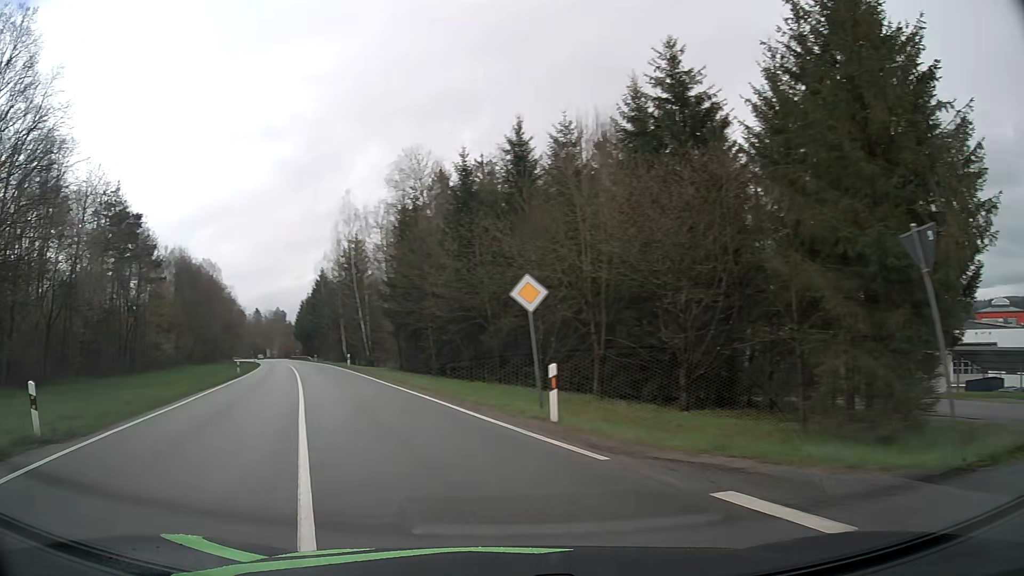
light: Day
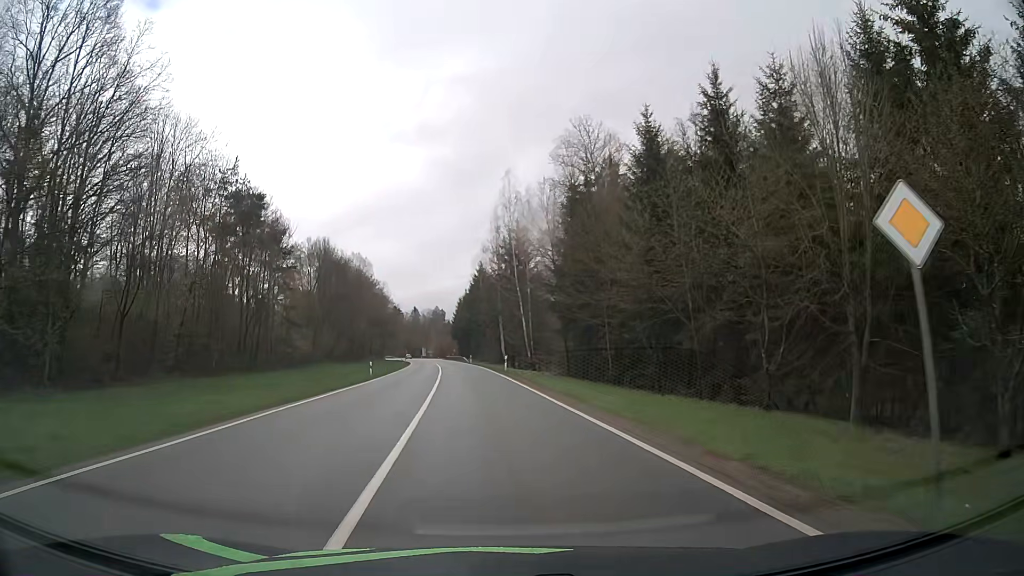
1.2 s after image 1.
(-1.5, +8.8) m; -15°
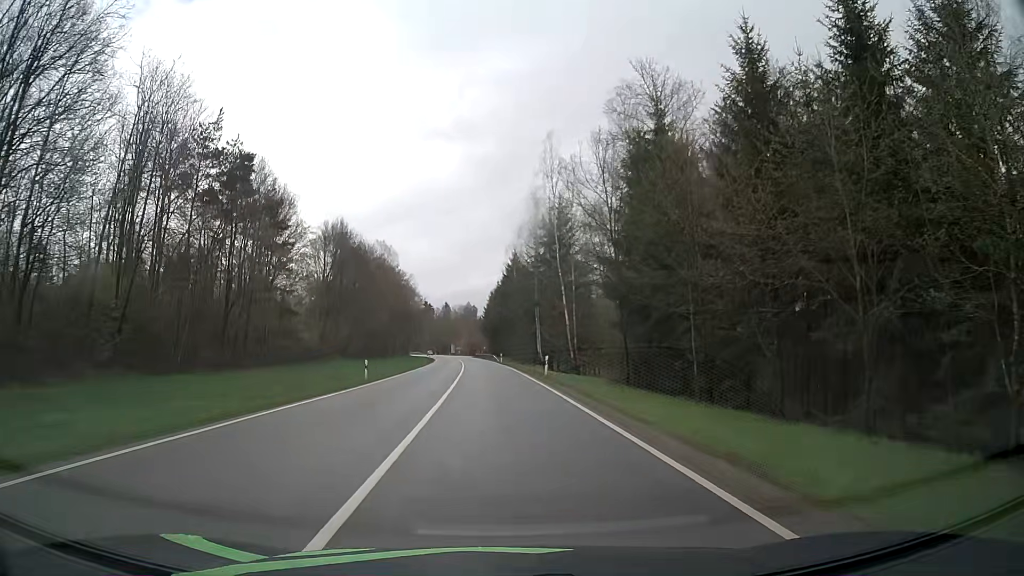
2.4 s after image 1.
(-0.5, +11.6) m; -4°
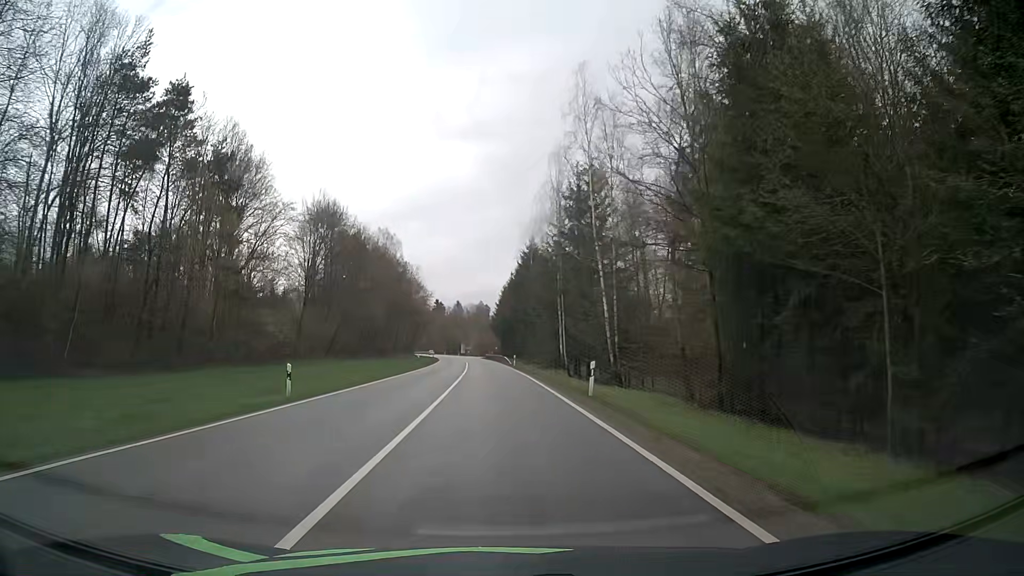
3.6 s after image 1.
(-0.1, +14.2) m; -1°
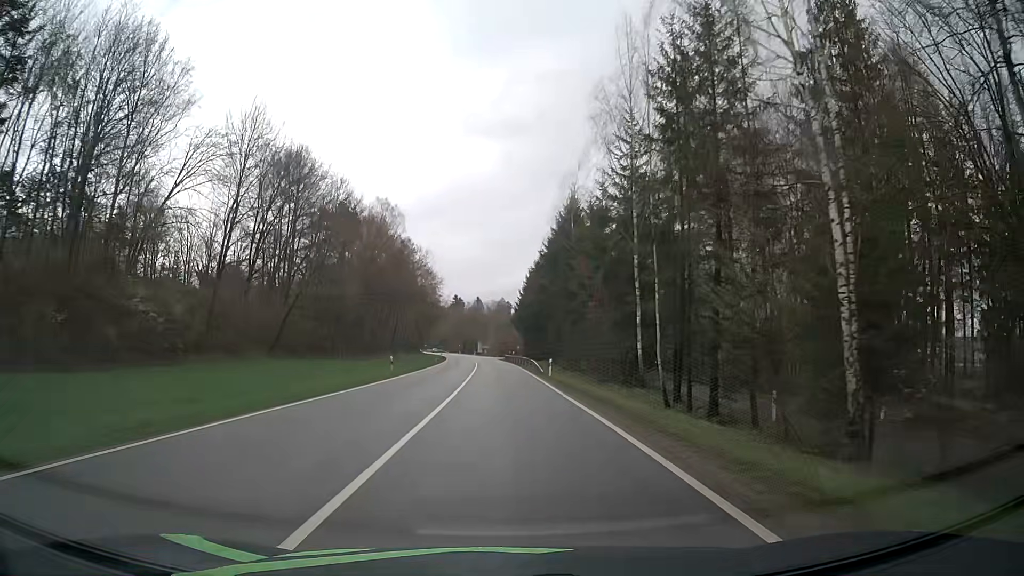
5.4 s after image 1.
(-0.4, +25.6) m; -1°
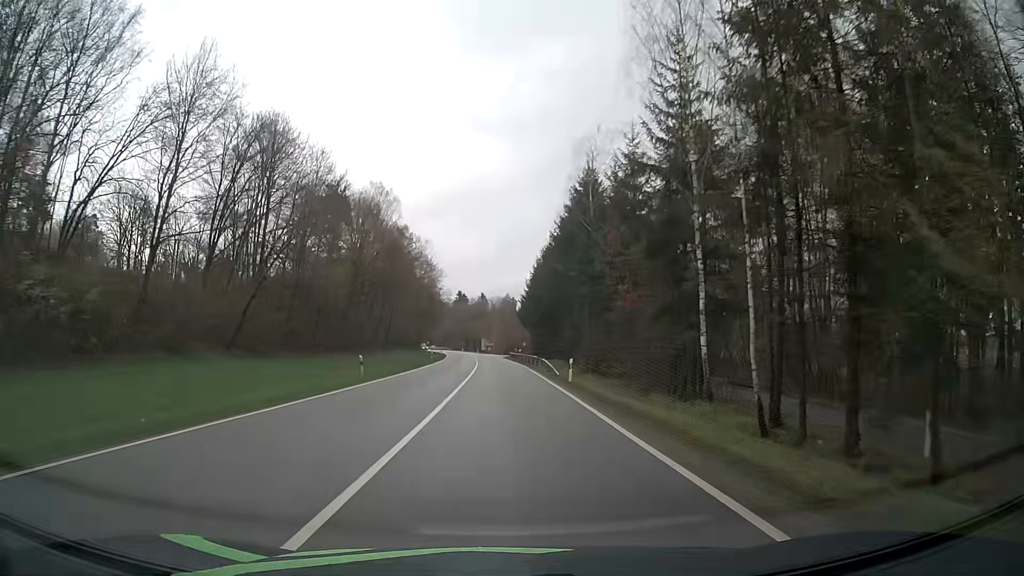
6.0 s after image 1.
(0.0, +9.5) m; 0°
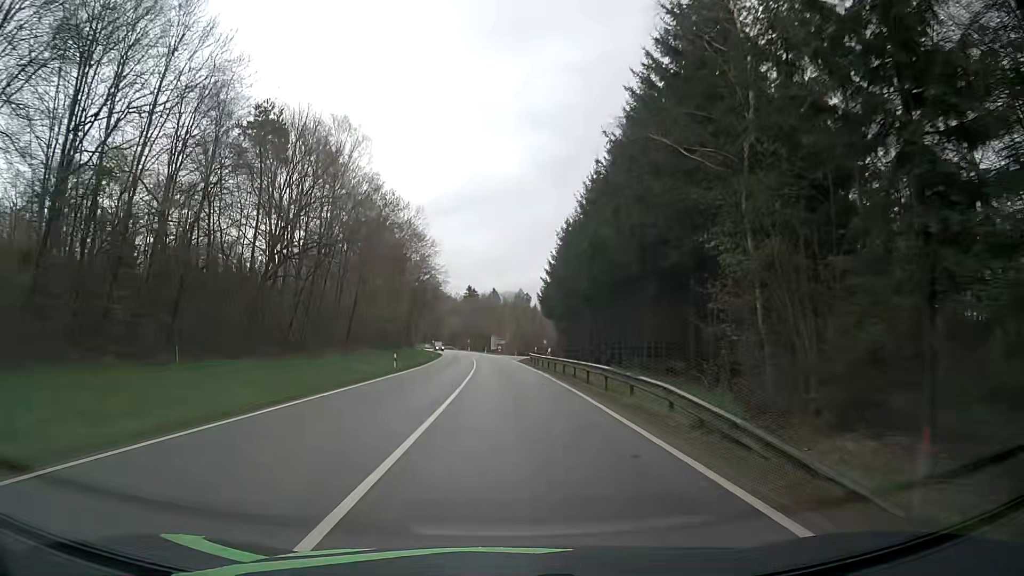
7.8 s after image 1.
(-0.5, +30.4) m; -1°
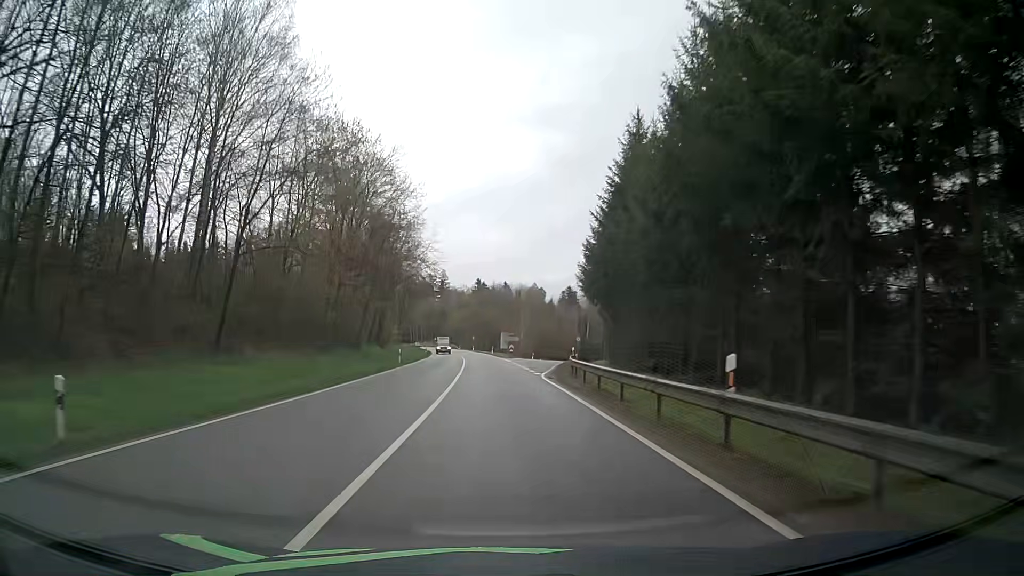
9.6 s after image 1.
(-0.3, +32.2) m; -1°
(0, +10) (0, +20) (0, +30) (-1, +40) (-1, +50) (-2, +60) (-3, +70) (-4, +80) (-4, +90) (-5, +100) m
